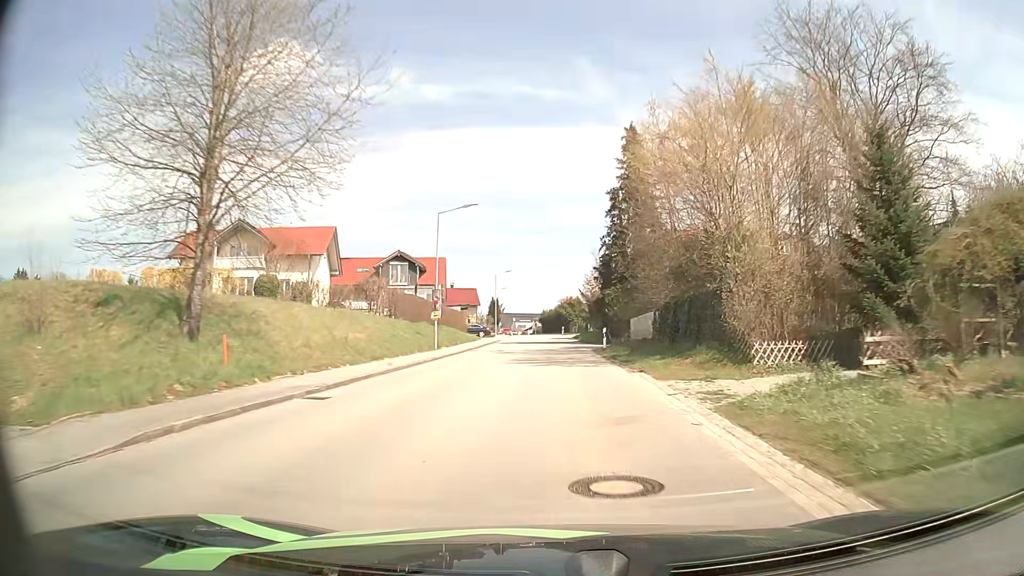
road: tertiary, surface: asphalt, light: Day
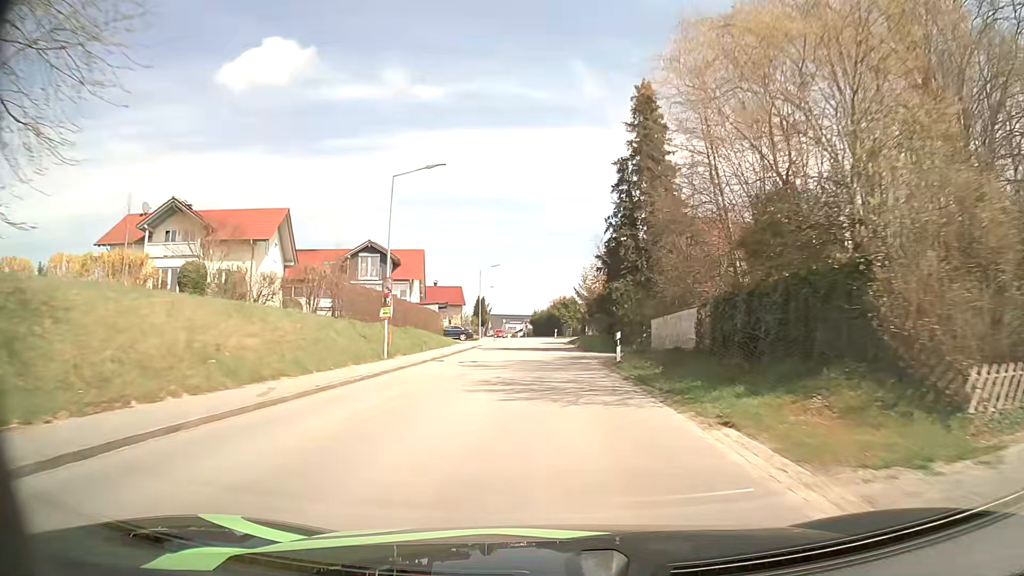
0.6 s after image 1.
(+0.1, +9.4) m; +1°
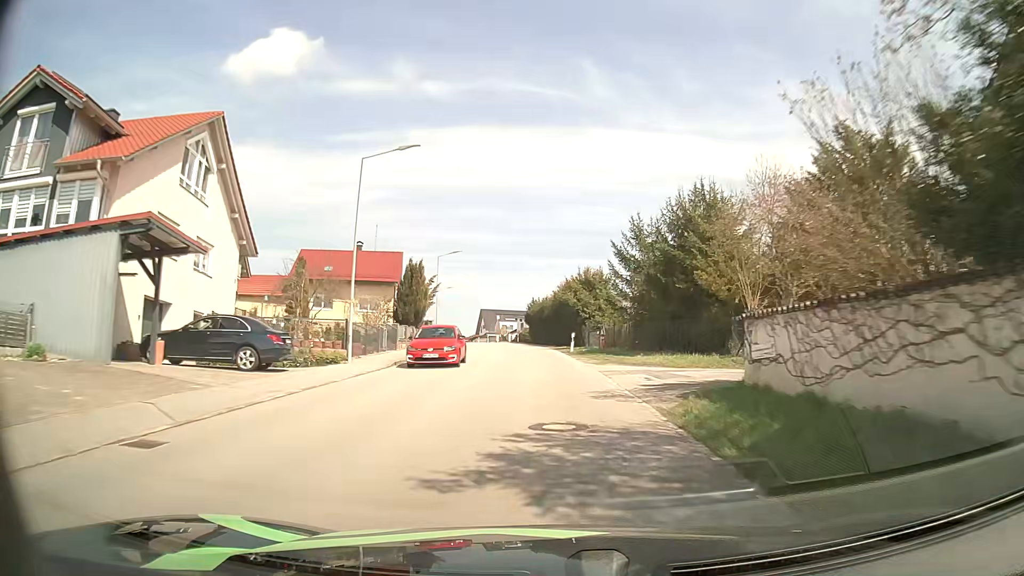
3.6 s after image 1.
(0.0, +47.1) m; 0°
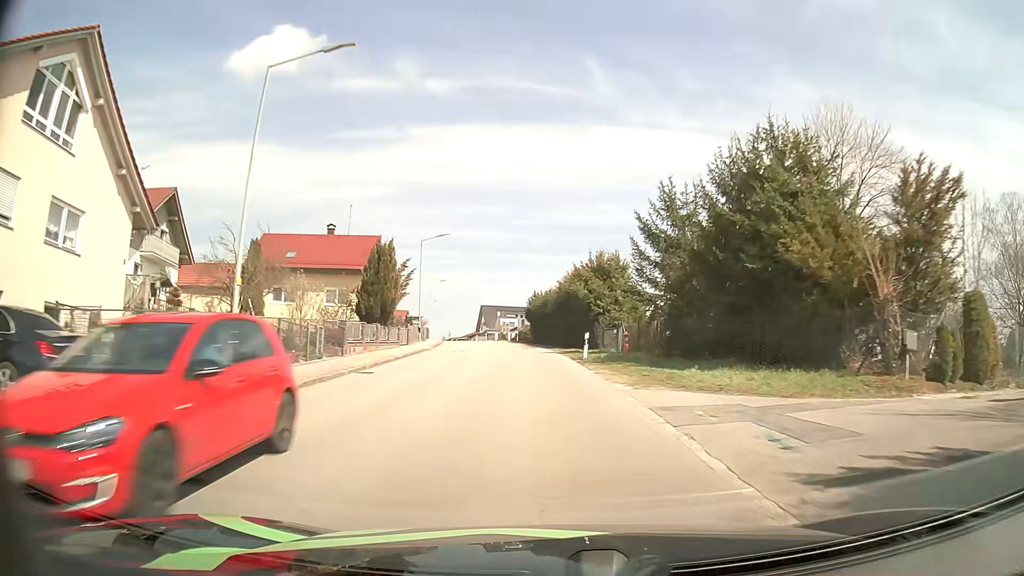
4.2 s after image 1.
(0.0, +9.4) m; 0°
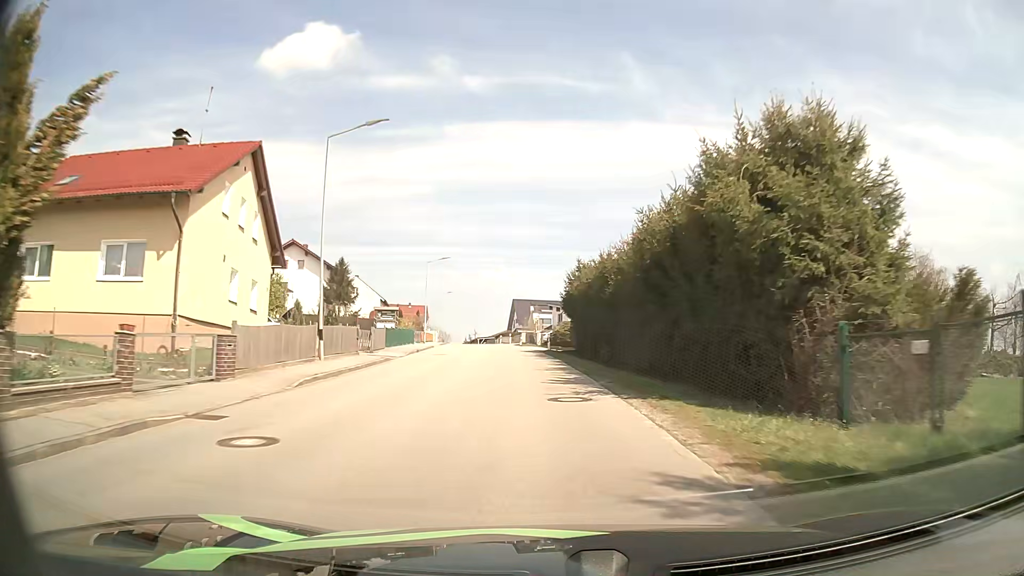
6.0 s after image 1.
(-0.6, +28.1) m; -3°
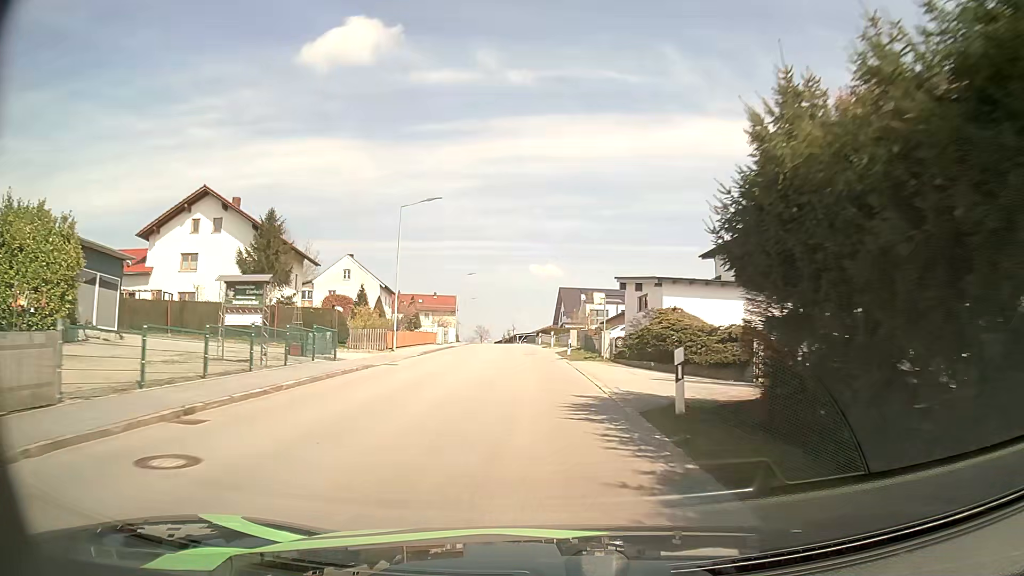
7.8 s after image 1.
(-1.0, +27.8) m; -4°
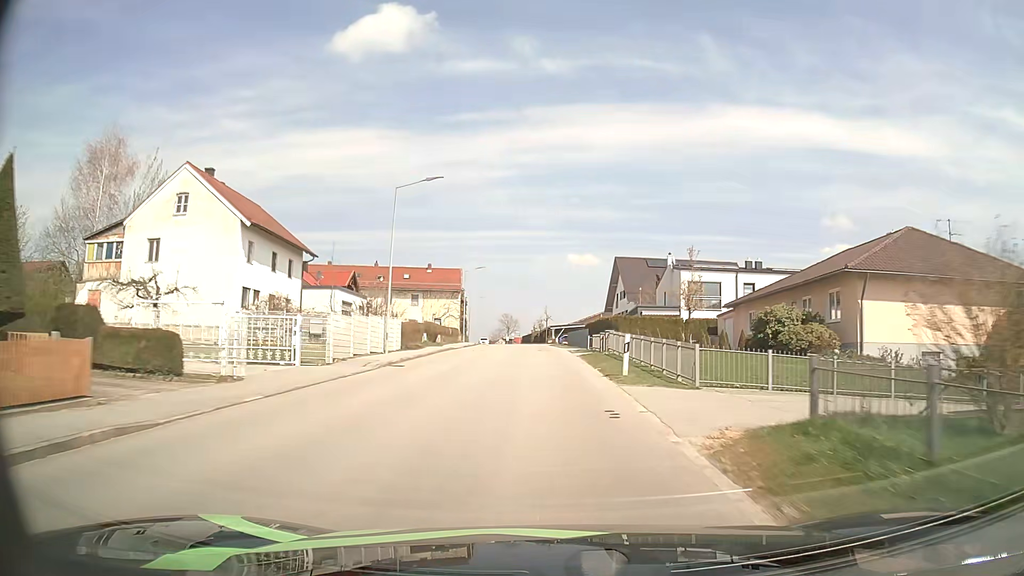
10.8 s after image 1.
(-1.4, +46.0) m; -3°
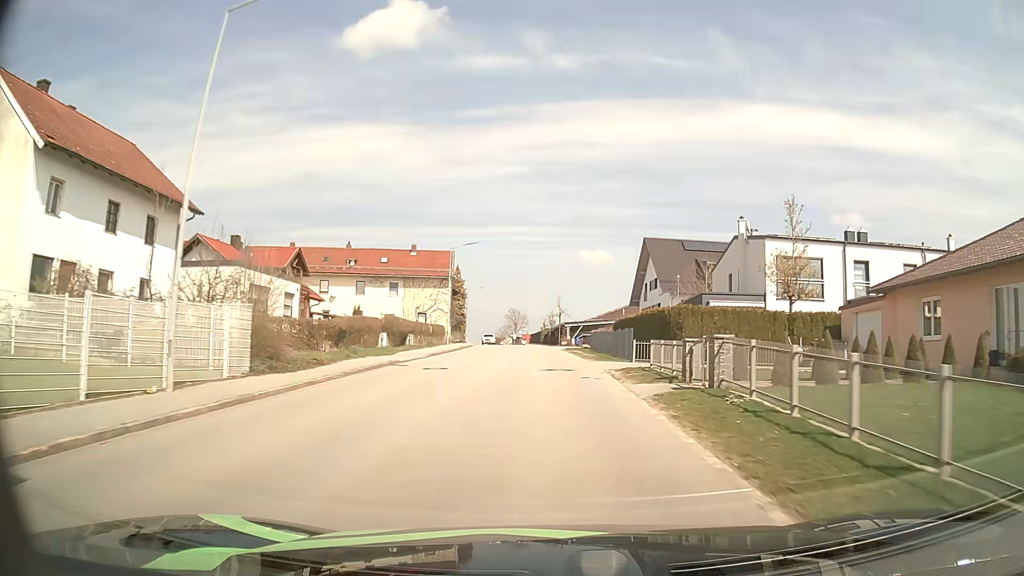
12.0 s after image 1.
(-0.1, +18.2) m; -1°
(0, +10) (0, +20) (0, +30) (0, +40) (-1, +50) (-1, +60) (-2, +70) (-3, +80) (-4, +90) (-5, +100) m
